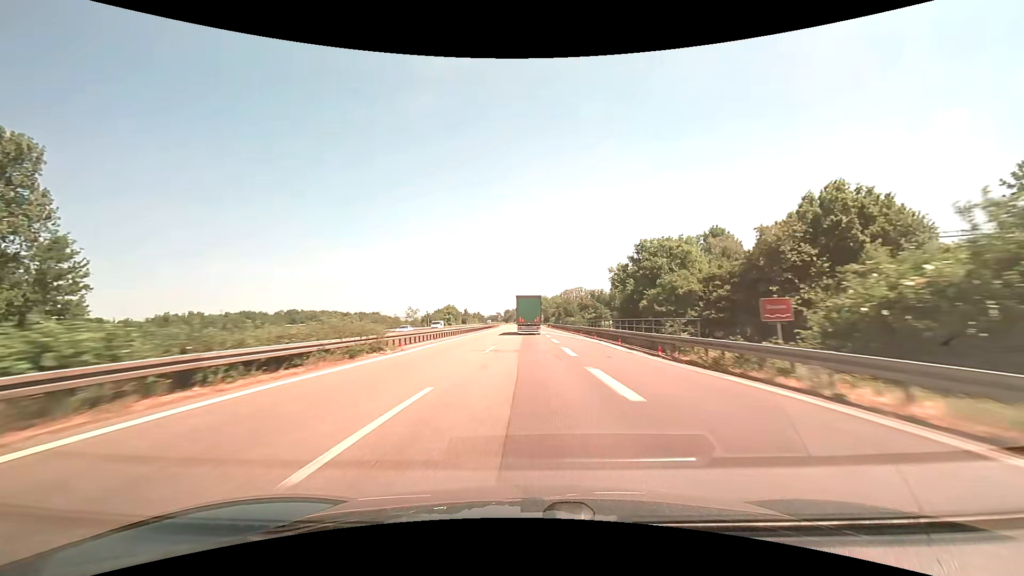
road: motorway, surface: asphalt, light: Day
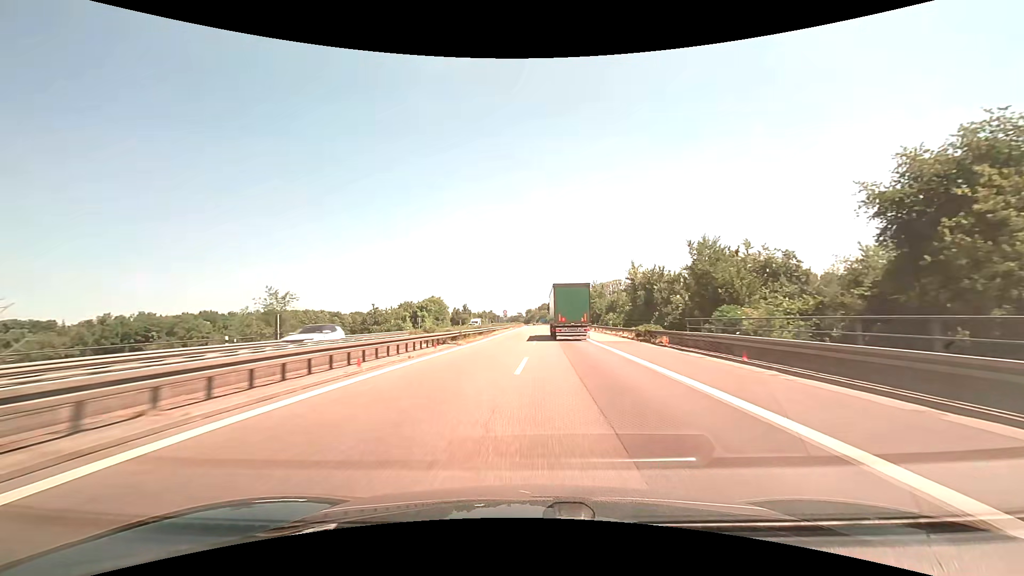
(-1.4, +82.0) m; -3°
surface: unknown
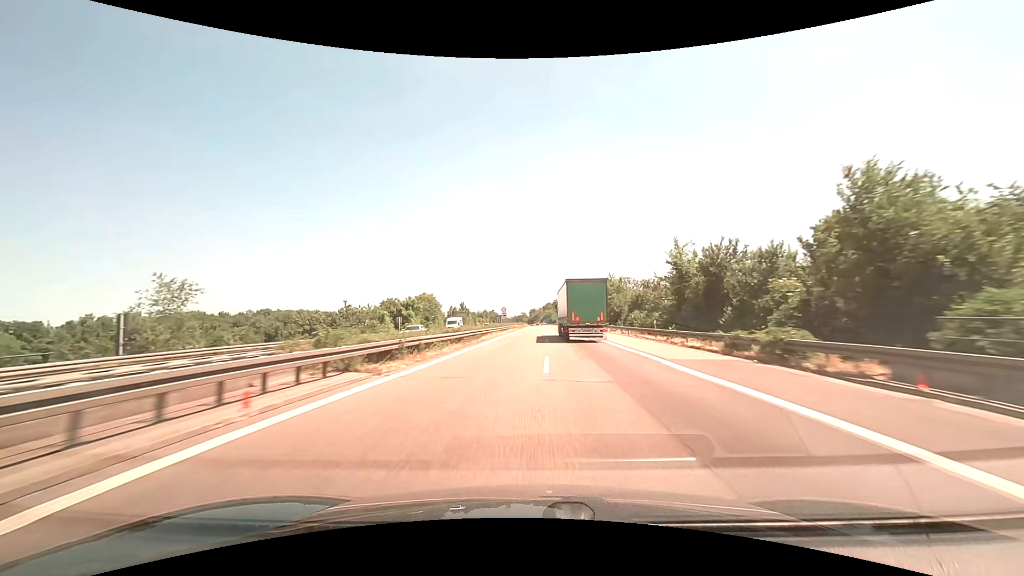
(-0.1, +16.8) m; 0°
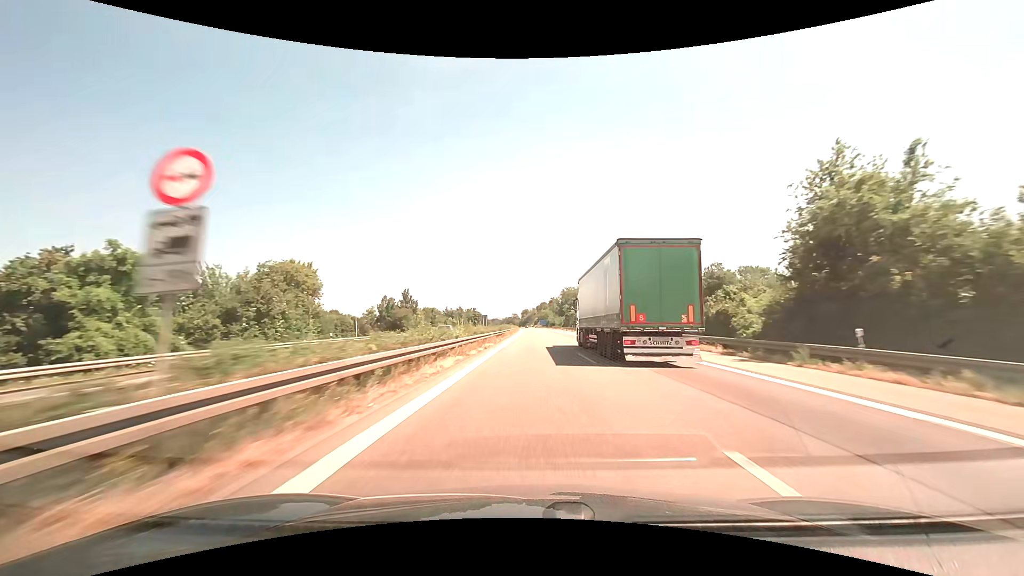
(+0.3, +68.6) m; +1°
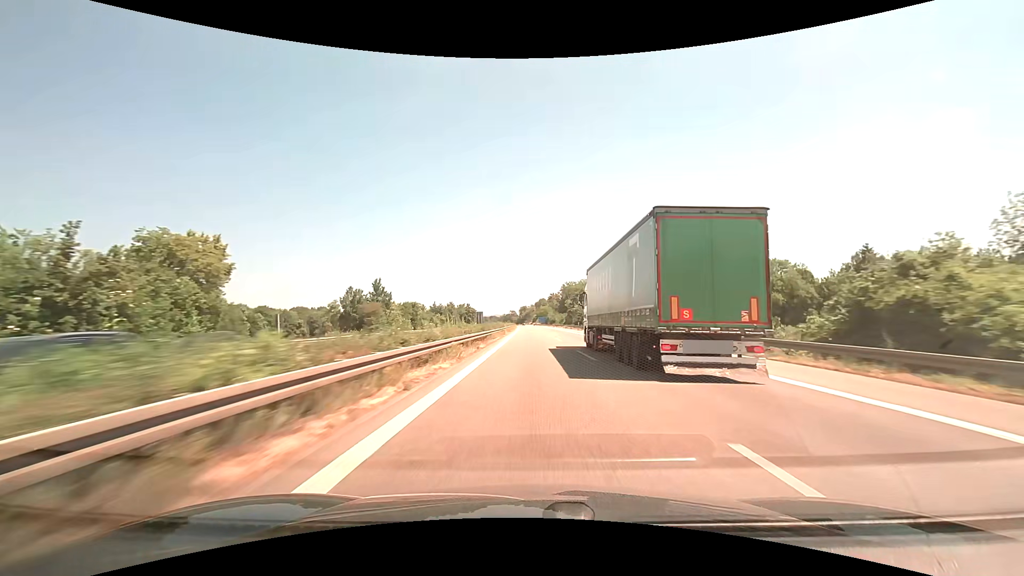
(+0.1, +17.4) m; 0°
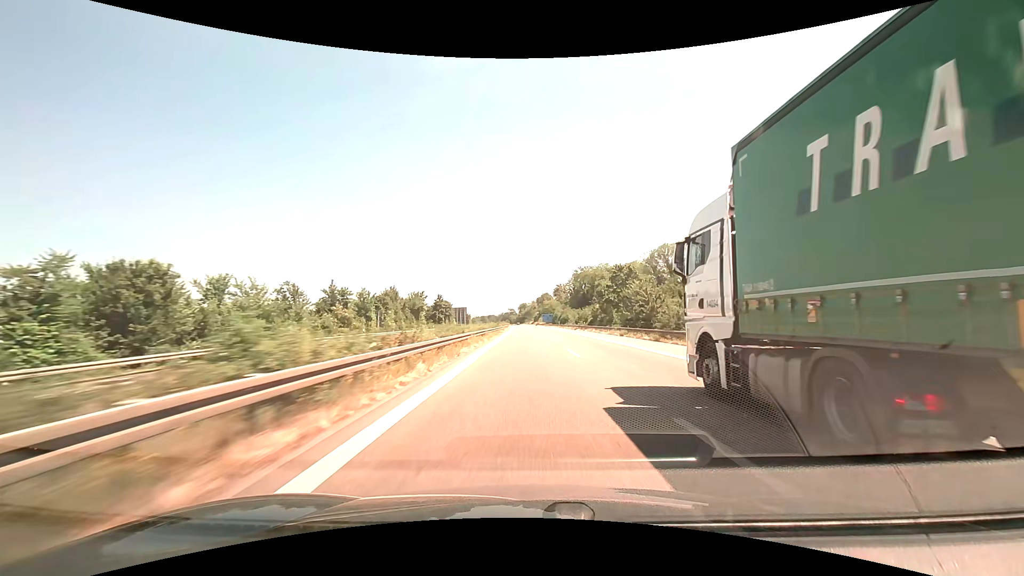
(+0.1, +70.7) m; 0°
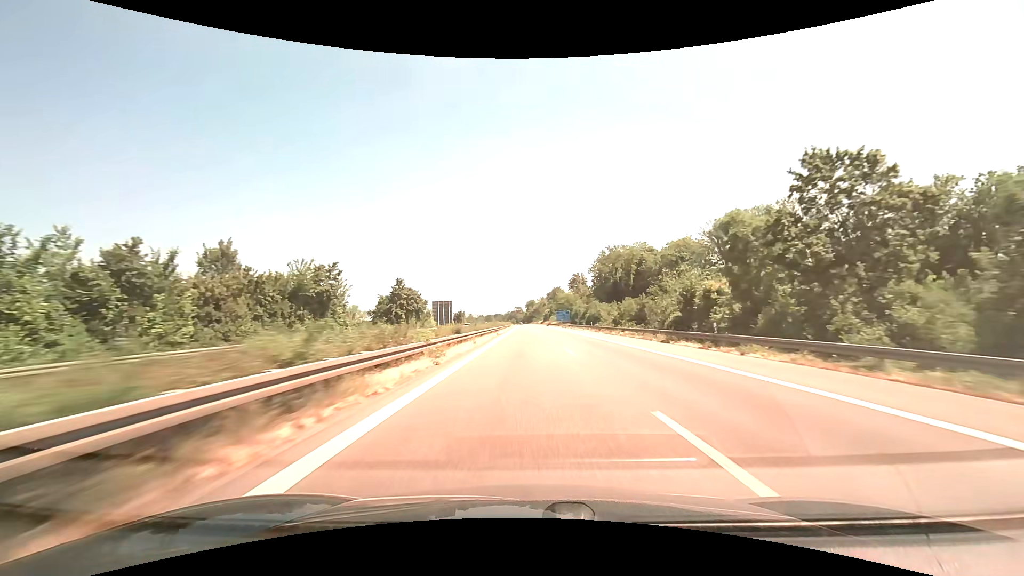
(-0.3, +53.6) m; -1°
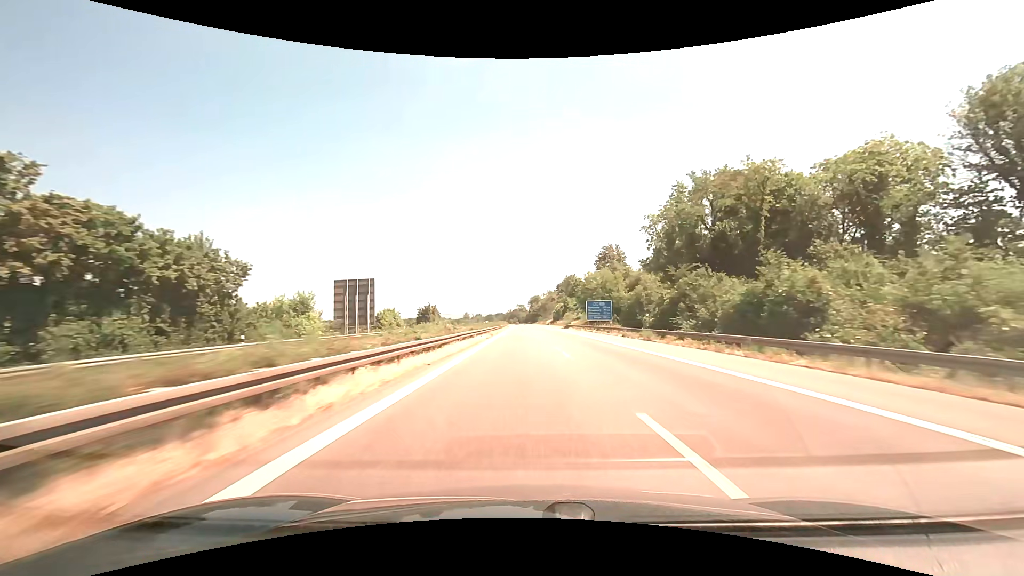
(-0.1, +72.1) m; 0°
(0, +10) (0, +20) (0, +30) (0, +40) (0, +50) (+1, +60) (+1, +70) (+1, +80) (+1, +90) (+1, +100) m
